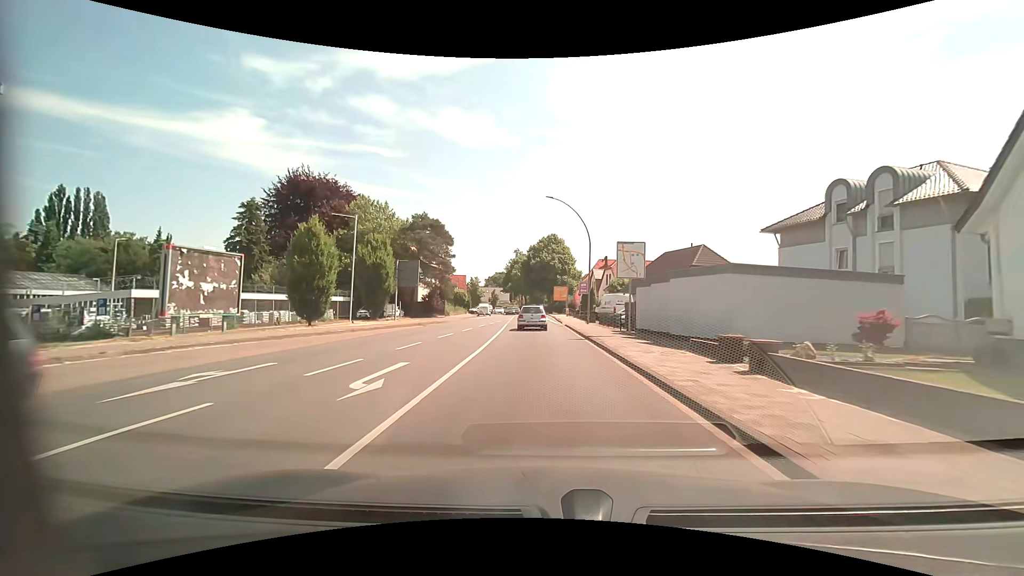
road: primary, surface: asphalt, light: Day
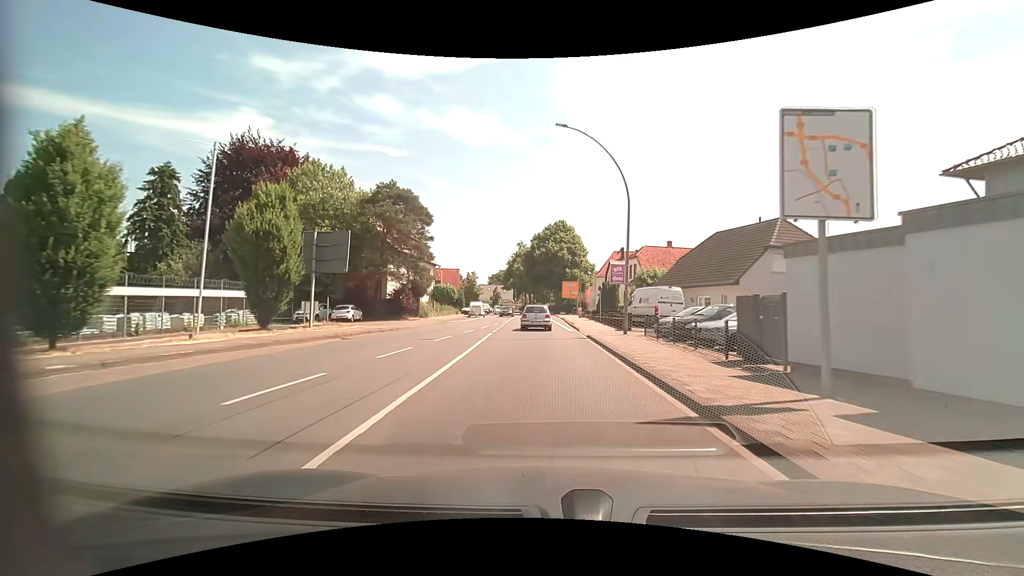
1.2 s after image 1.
(0.0, +15.1) m; -1°
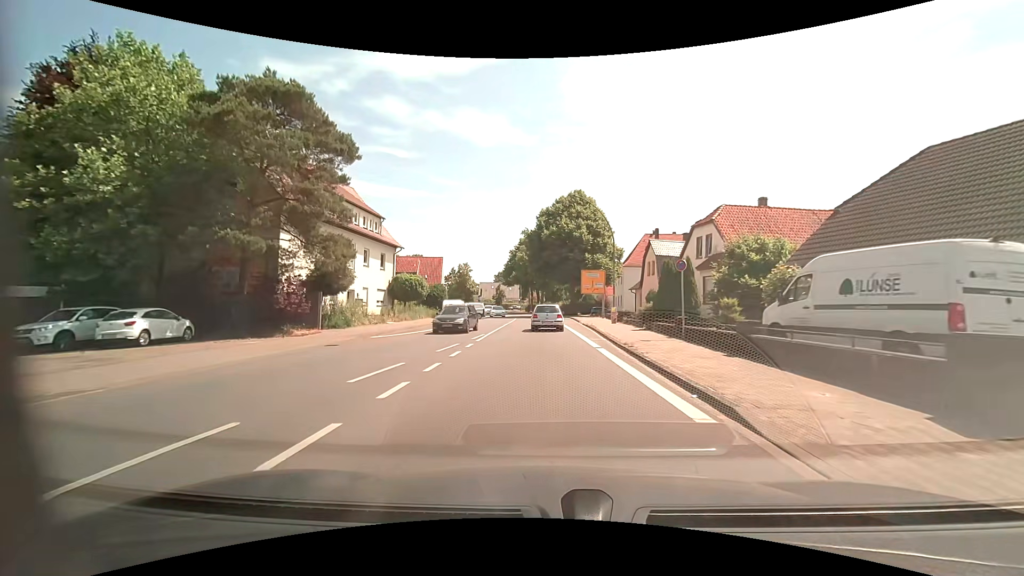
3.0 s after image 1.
(-0.2, +22.0) m; -1°
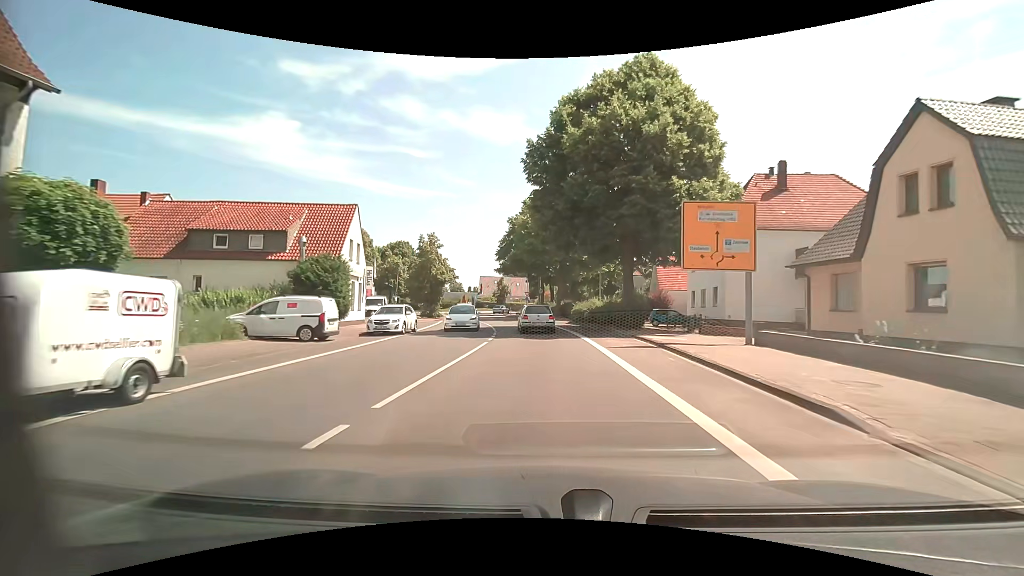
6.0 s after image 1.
(-0.6, +35.1) m; -2°
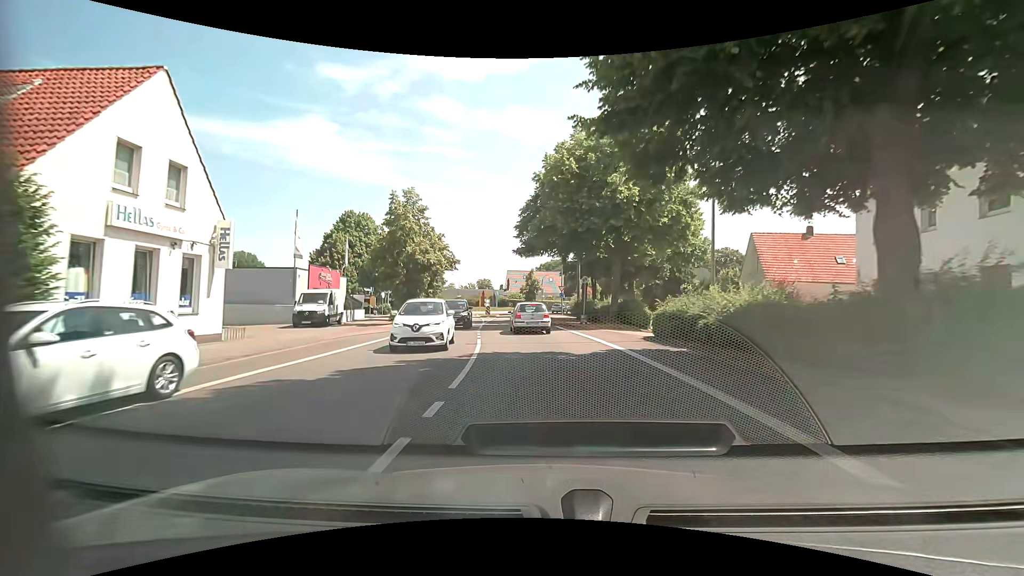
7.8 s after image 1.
(-0.7, +19.8) m; -4°
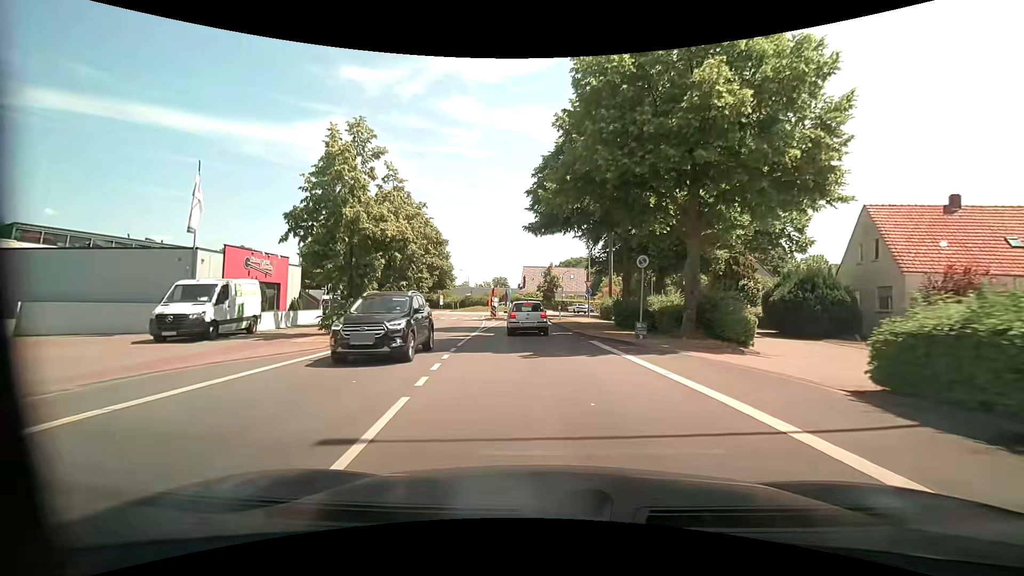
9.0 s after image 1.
(-0.3, +12.3) m; -3°
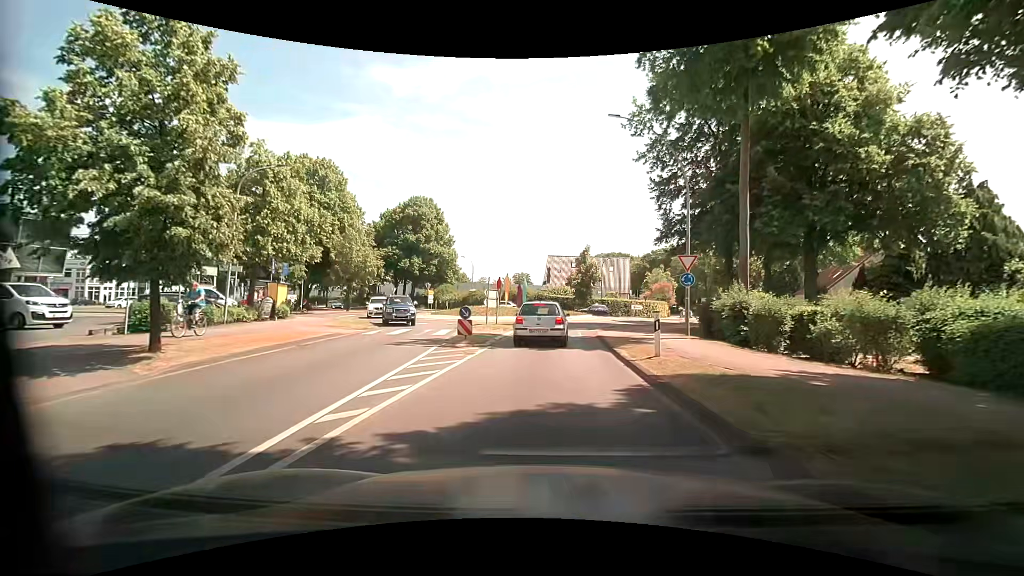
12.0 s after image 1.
(-0.3, +24.8) m; -1°
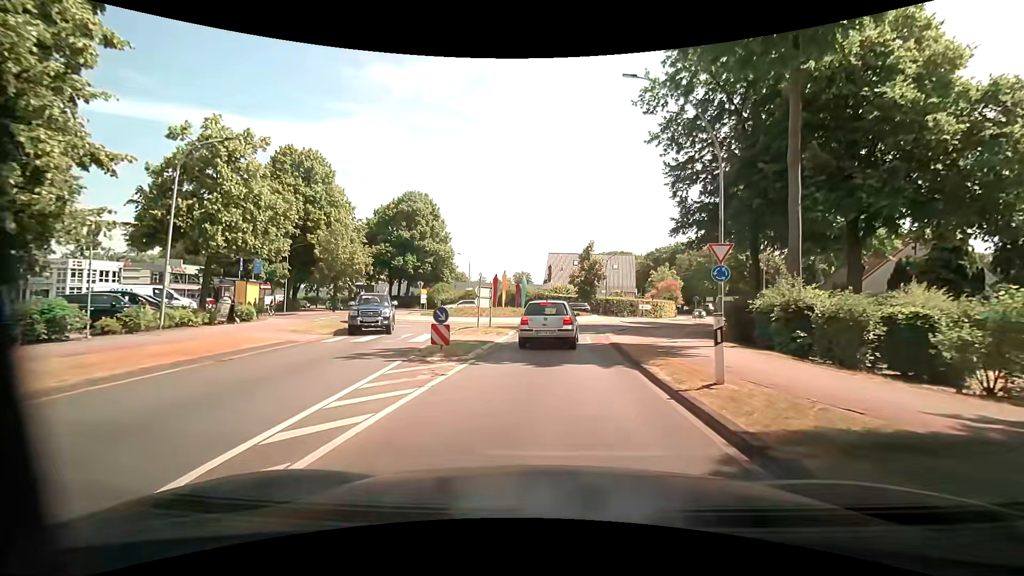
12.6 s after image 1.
(-0.1, +3.9) m; -2°
